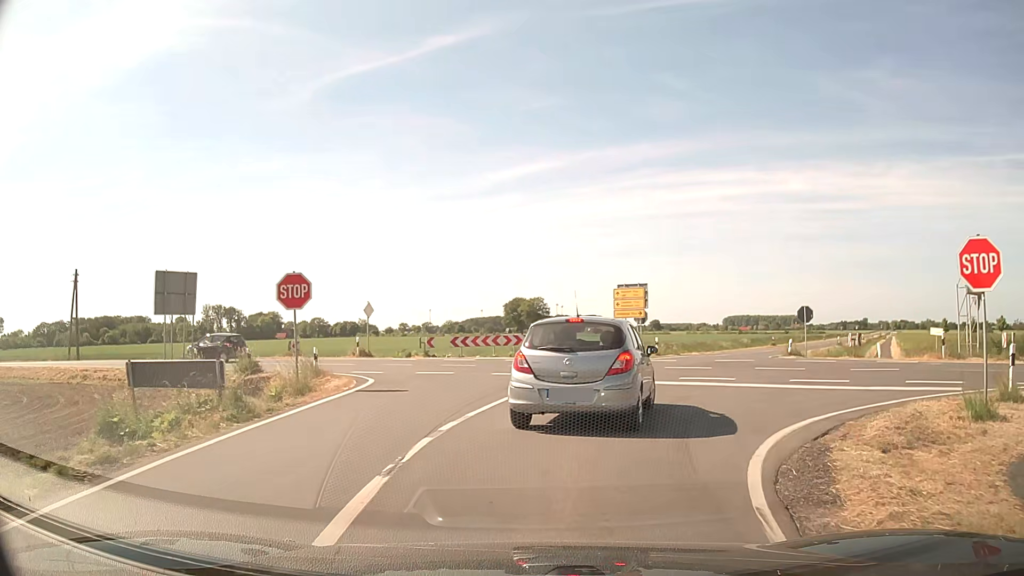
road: secondary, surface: asphalt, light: Day
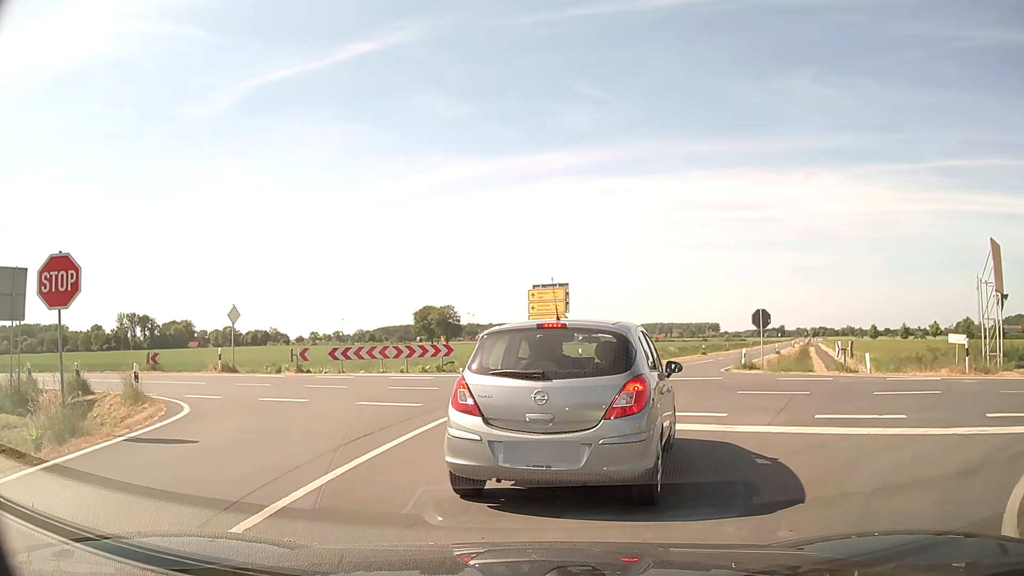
(+0.4, +6.0) m; +8°
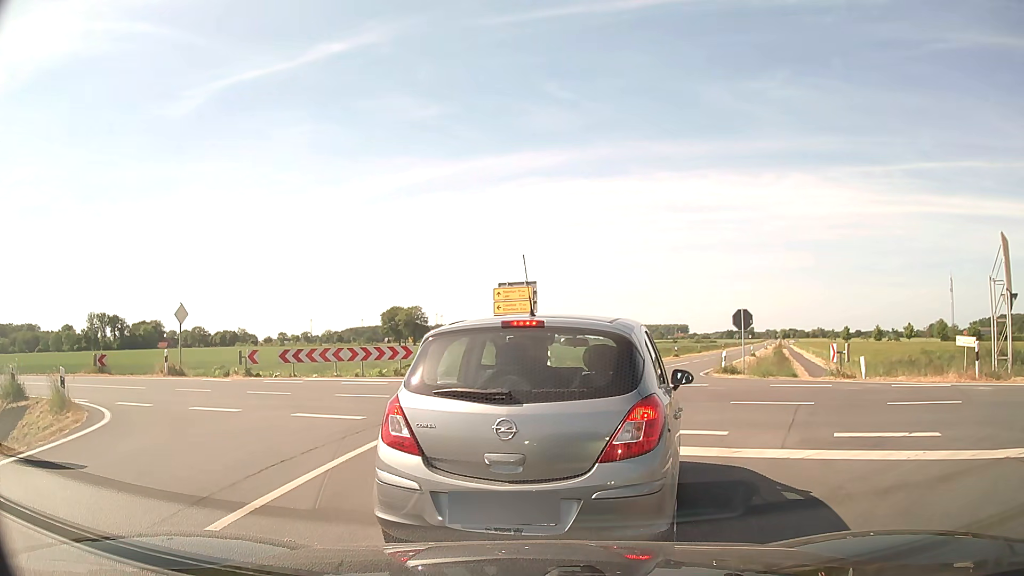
(0.0, +1.8) m; +2°
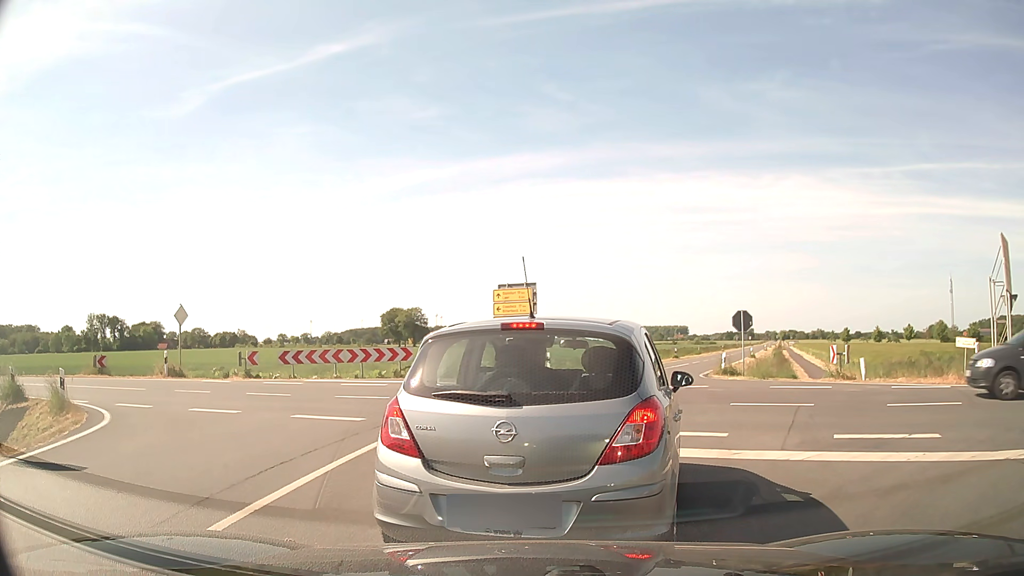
(0.0, +0.1) m; 0°
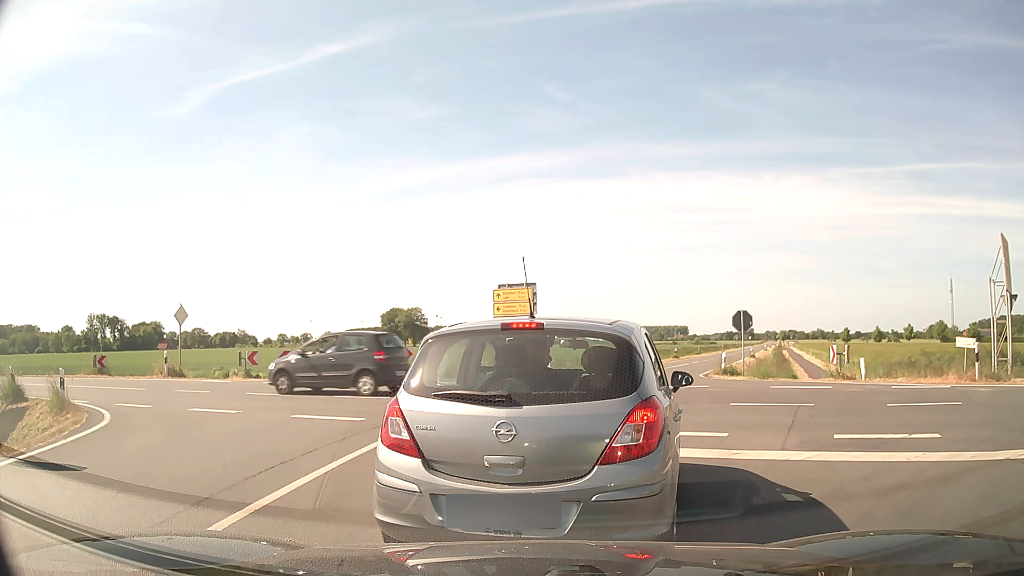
(0.0, 0.0) m; 0°
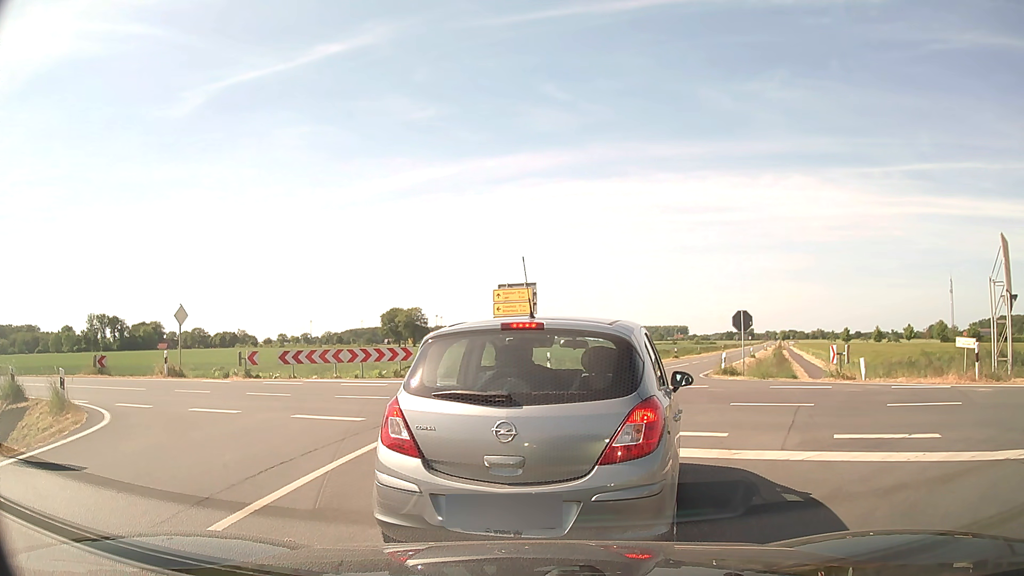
(0.0, 0.0) m; 0°
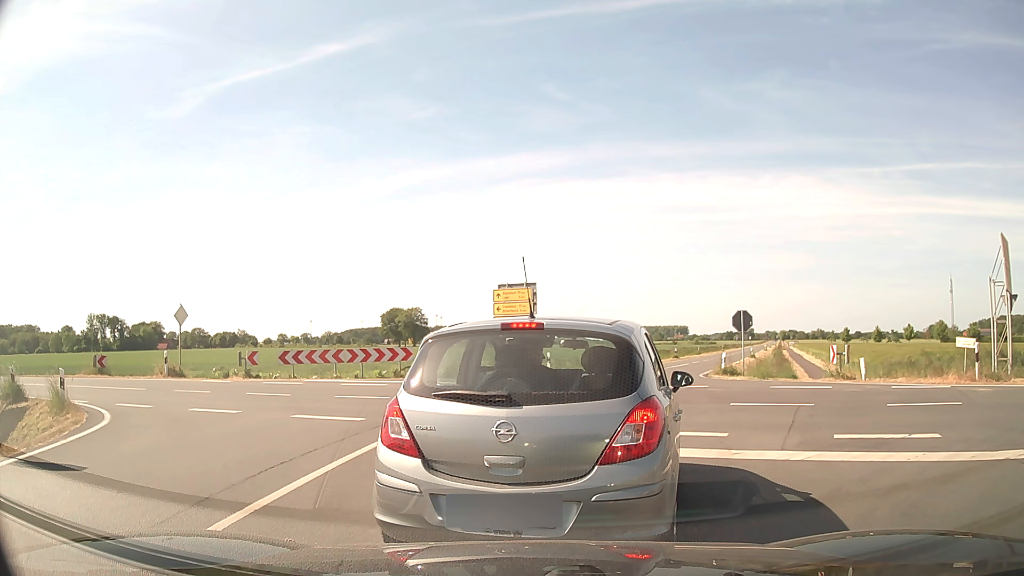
(0.0, 0.0) m; 0°
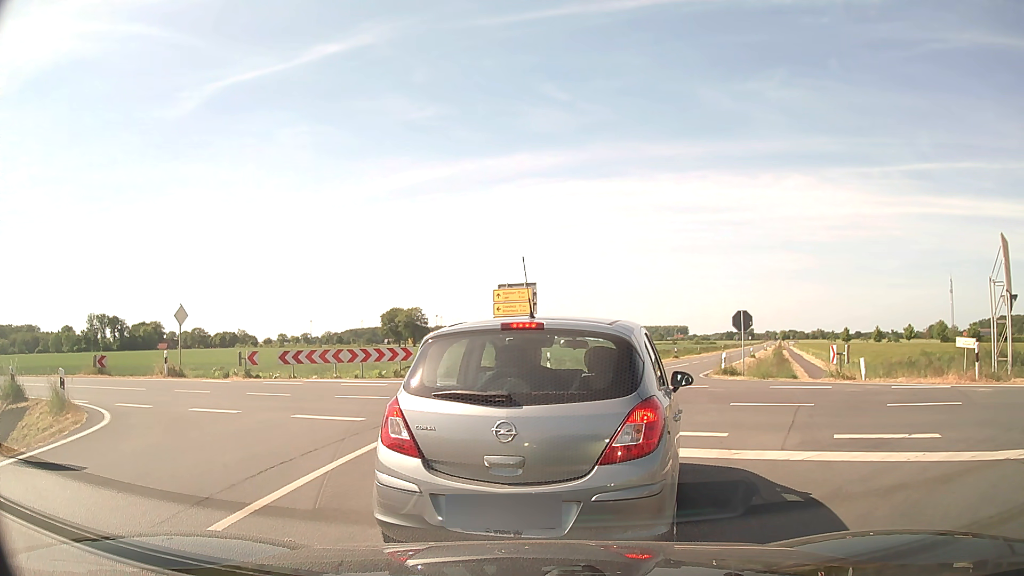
(0.0, 0.0) m; 0°
